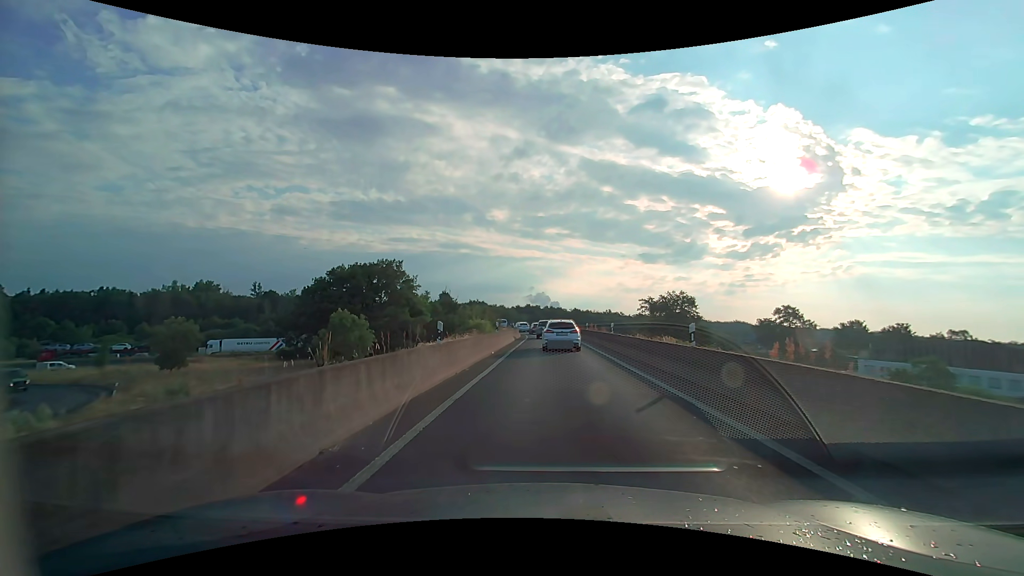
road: motorway_link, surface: asphalt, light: Day
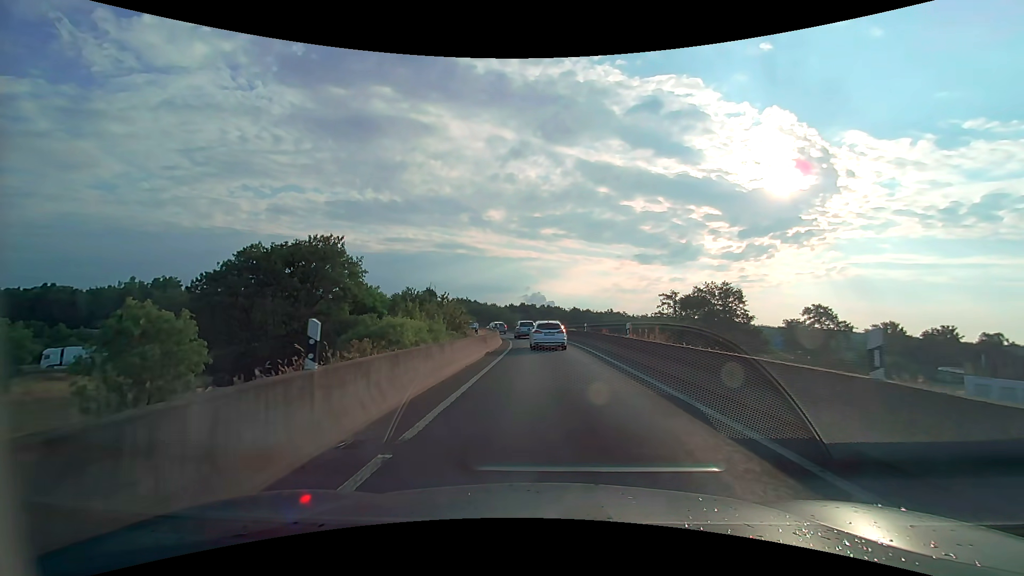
(+0.1, +21.9) m; +1°
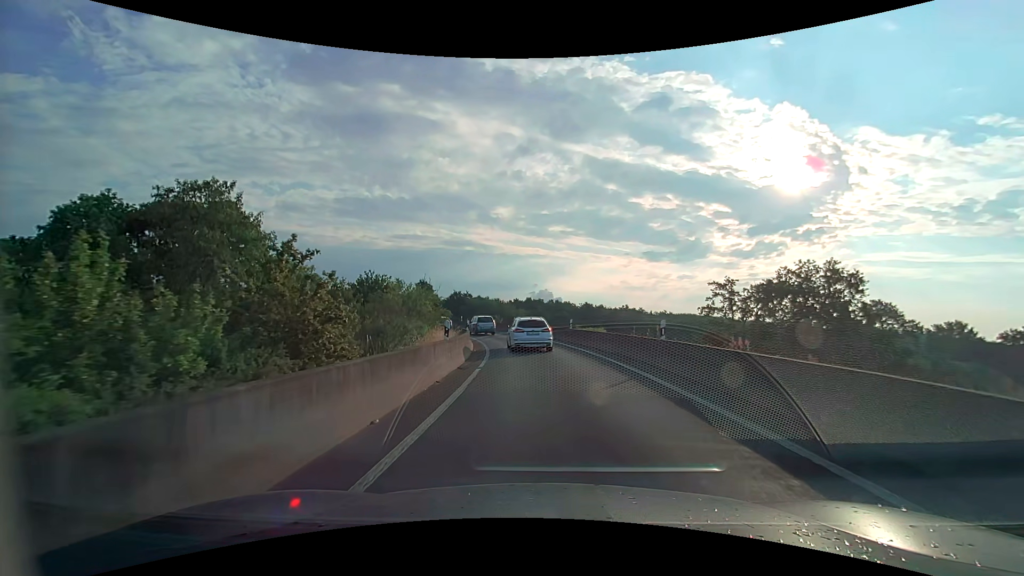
(-0.2, +21.3) m; -1°
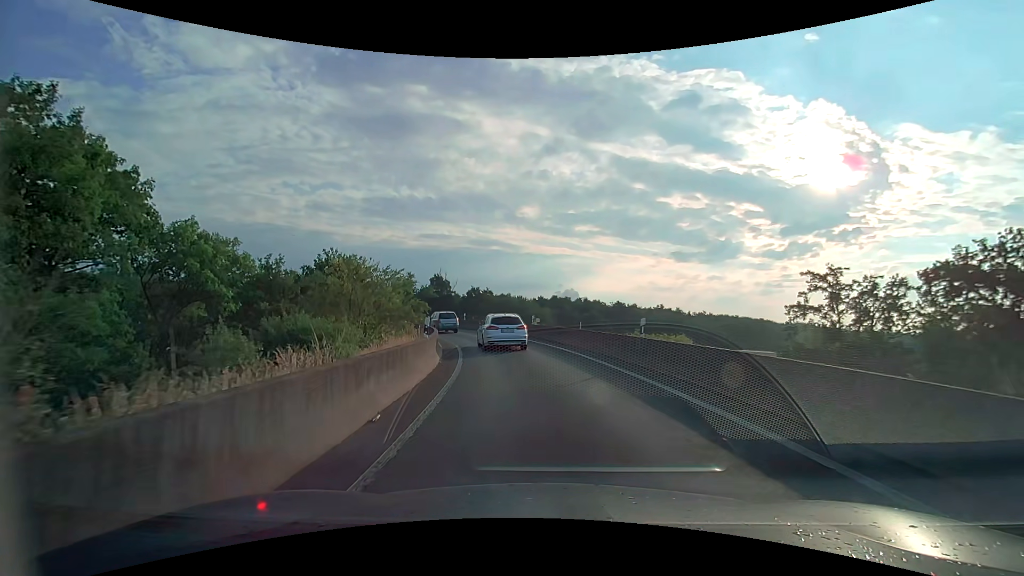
(-0.3, +15.4) m; -3°
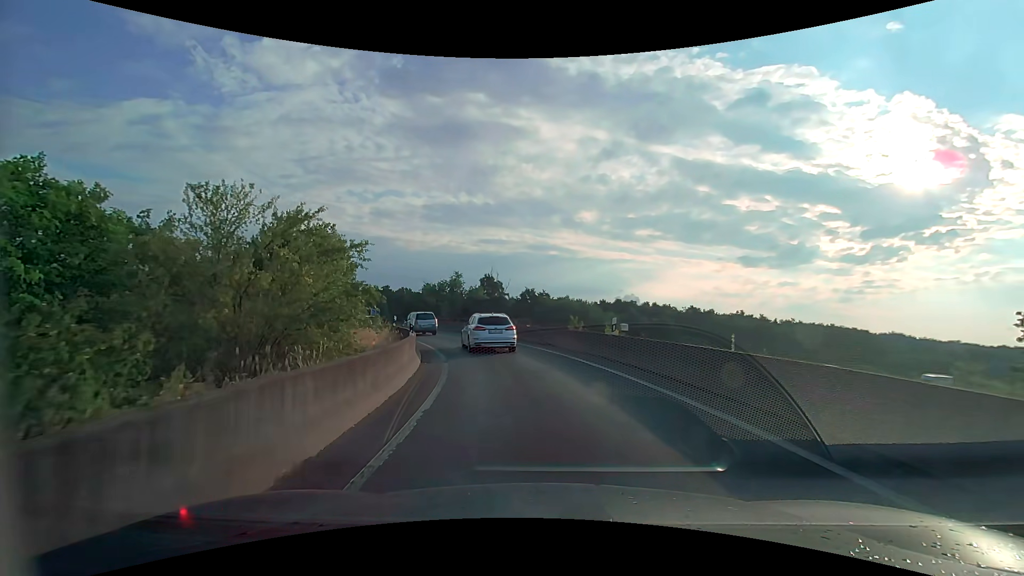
(-0.7, +14.6) m; -6°
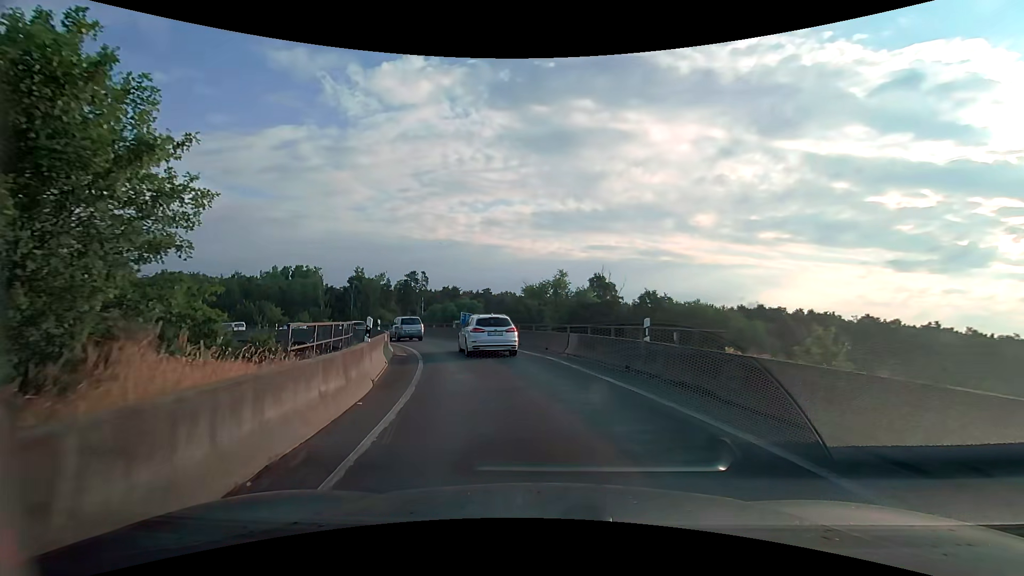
(-1.8, +18.7) m; -12°
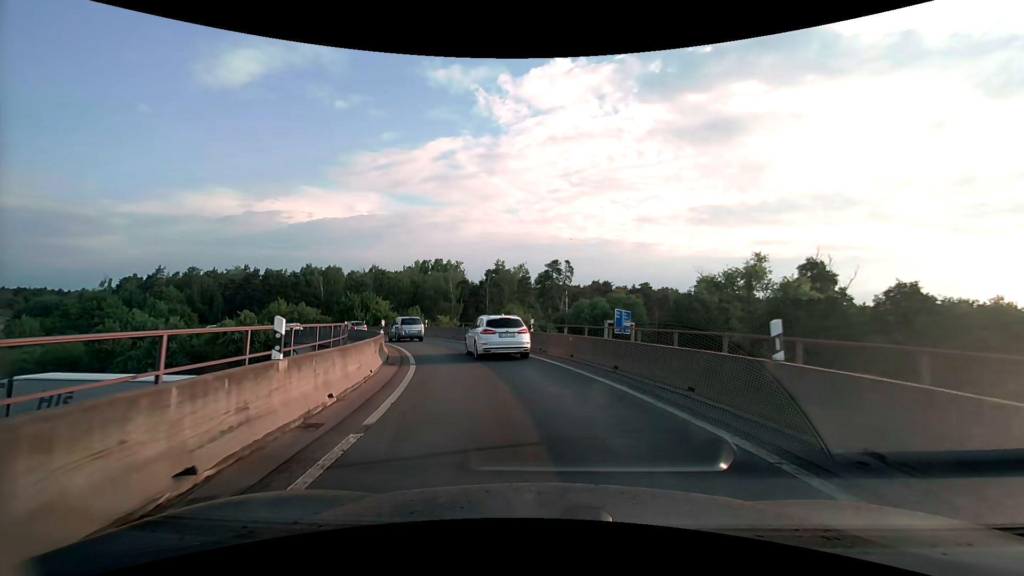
(-3.6, +22.5) m; -17°
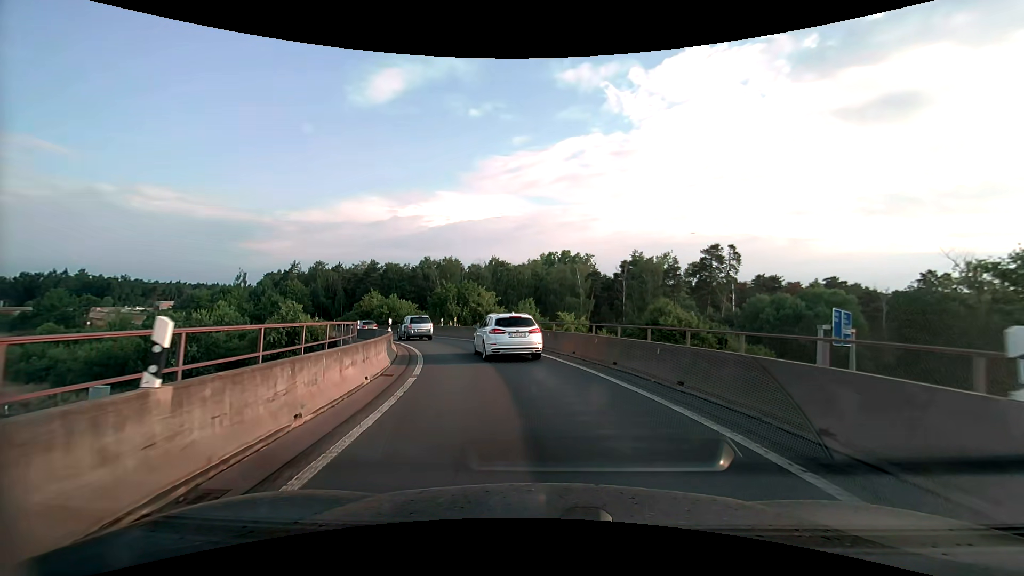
(-2.3, +18.3) m; -15°
(-1, +10) (-3, +20) (-6, +29) (-10, +38) (-16, +46) (-22, +54) (-30, +61) (-38, +67) (-47, +71) (-56, +75) m
